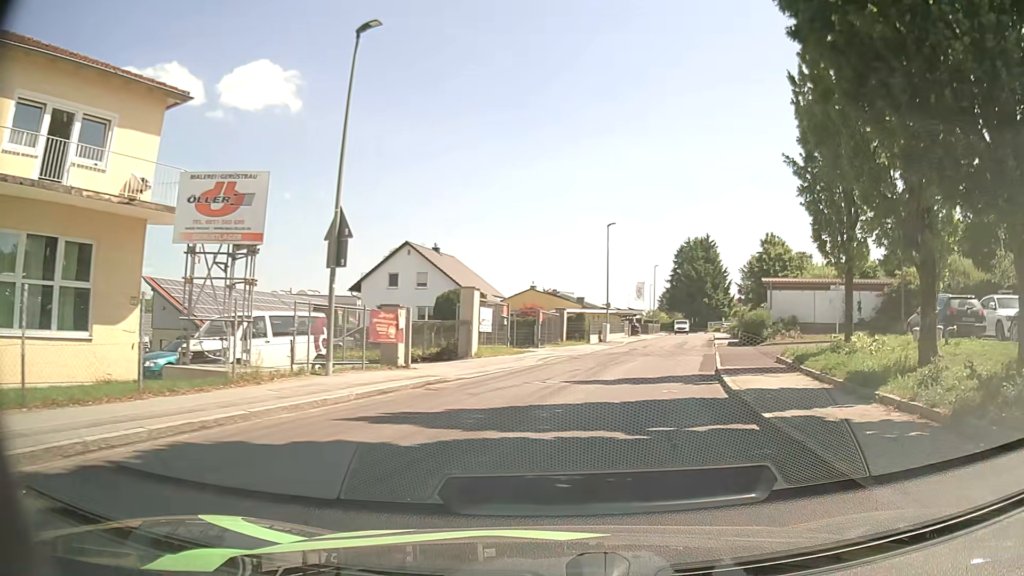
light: Day
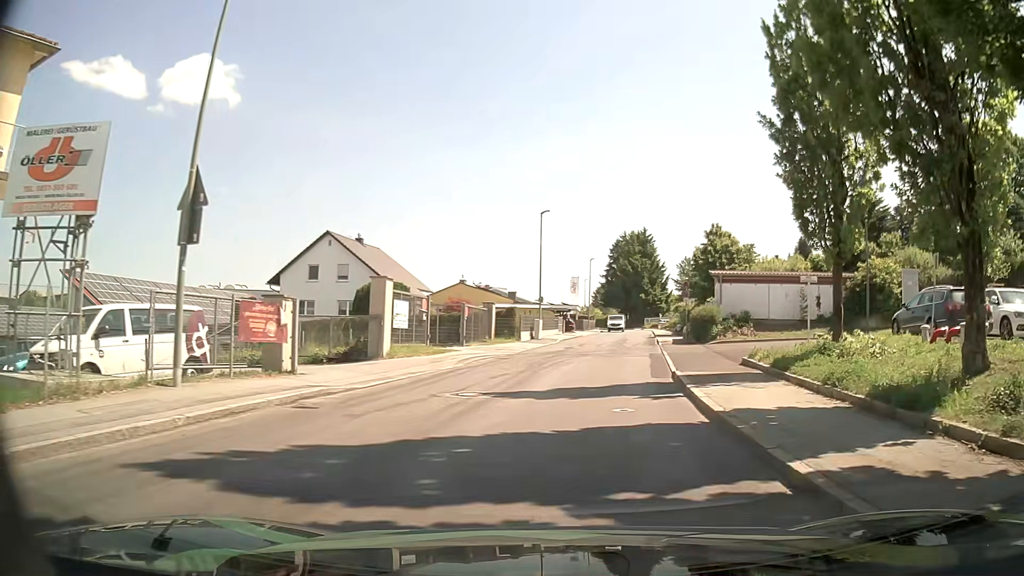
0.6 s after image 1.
(+0.2, +3.7) m; +6°
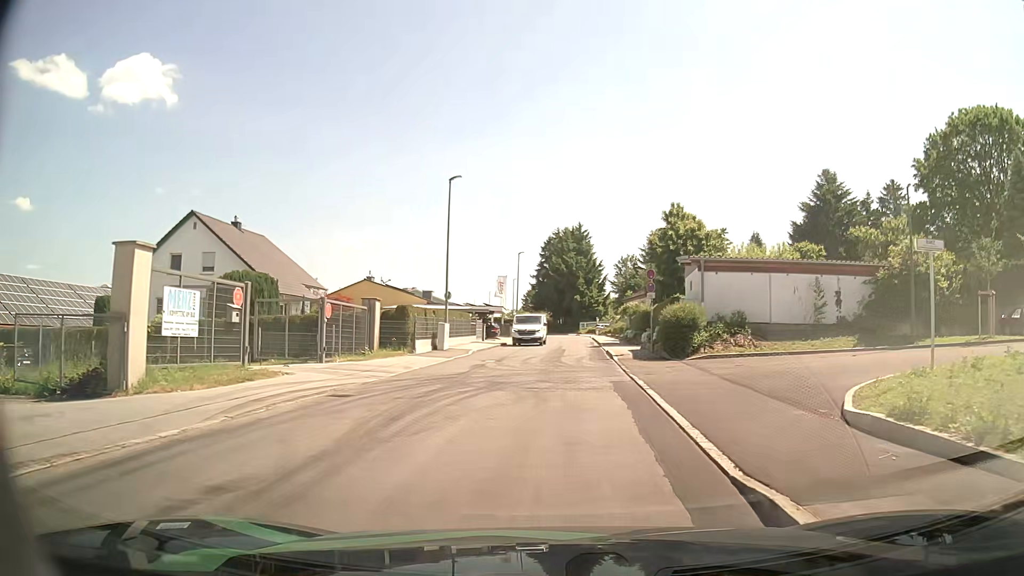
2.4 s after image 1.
(+0.7, +11.6) m; +5°
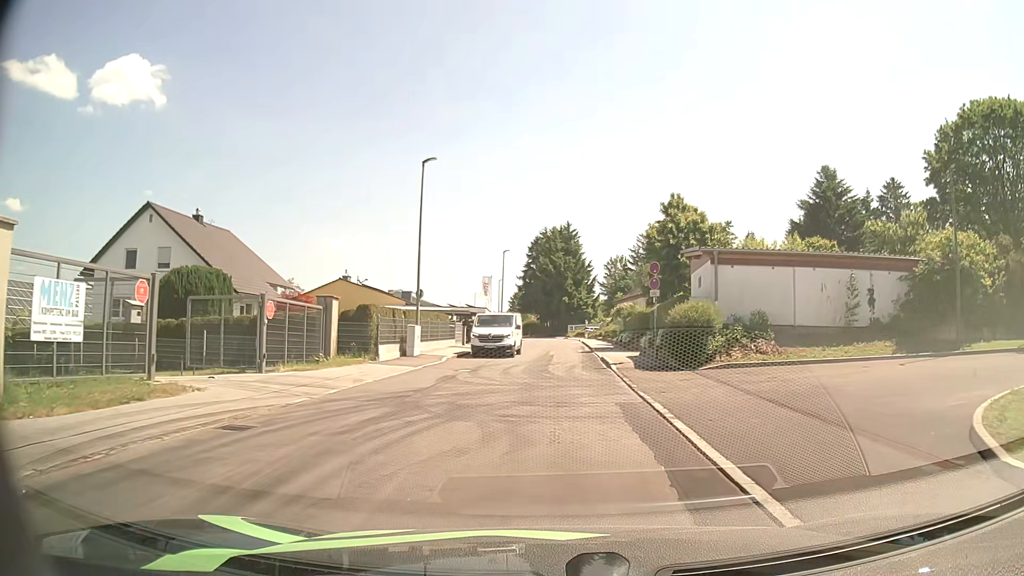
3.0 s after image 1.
(+0.1, +4.1) m; +2°
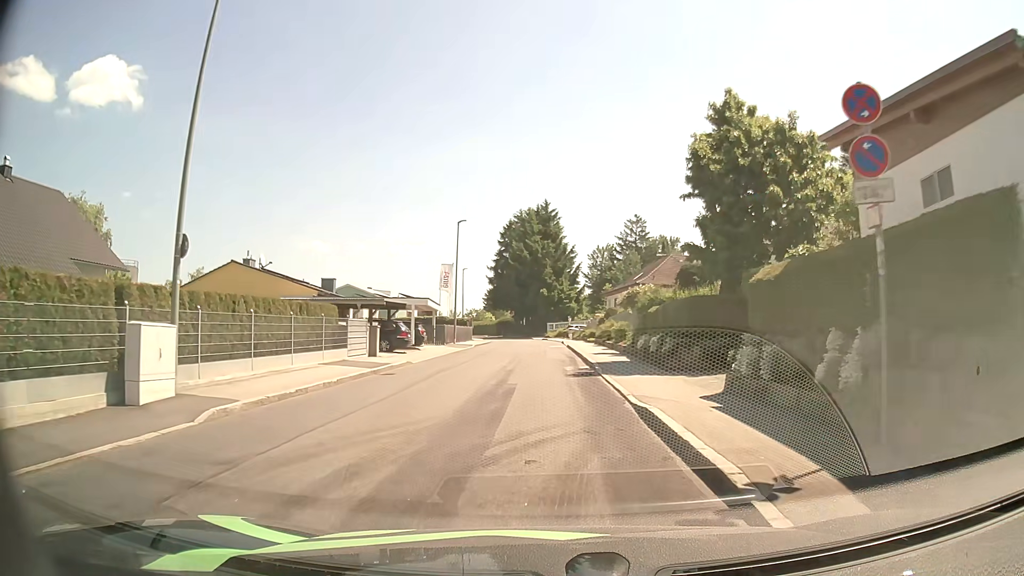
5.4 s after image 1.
(+0.2, +17.5) m; +1°
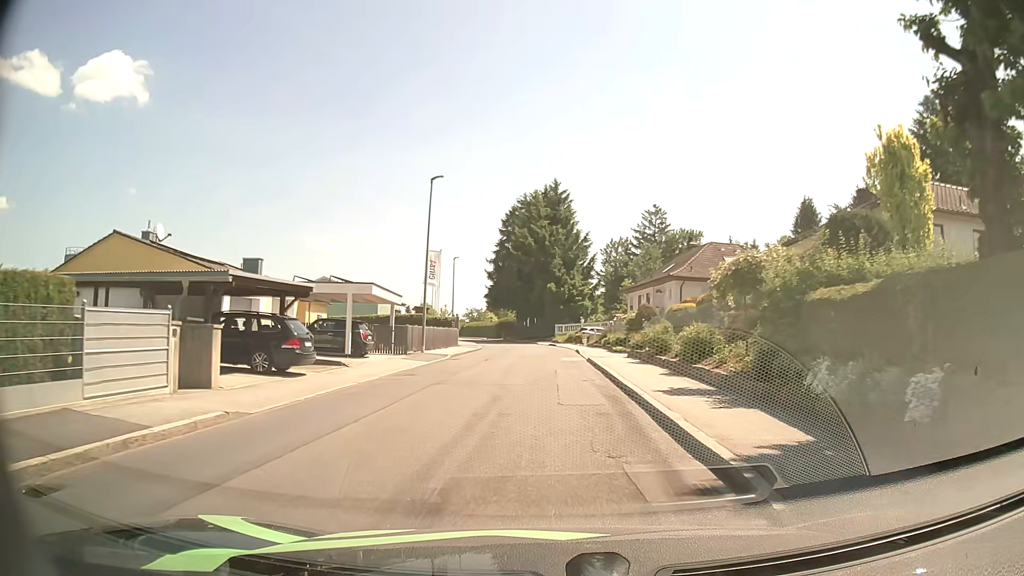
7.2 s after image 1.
(-0.2, +14.3) m; -1°
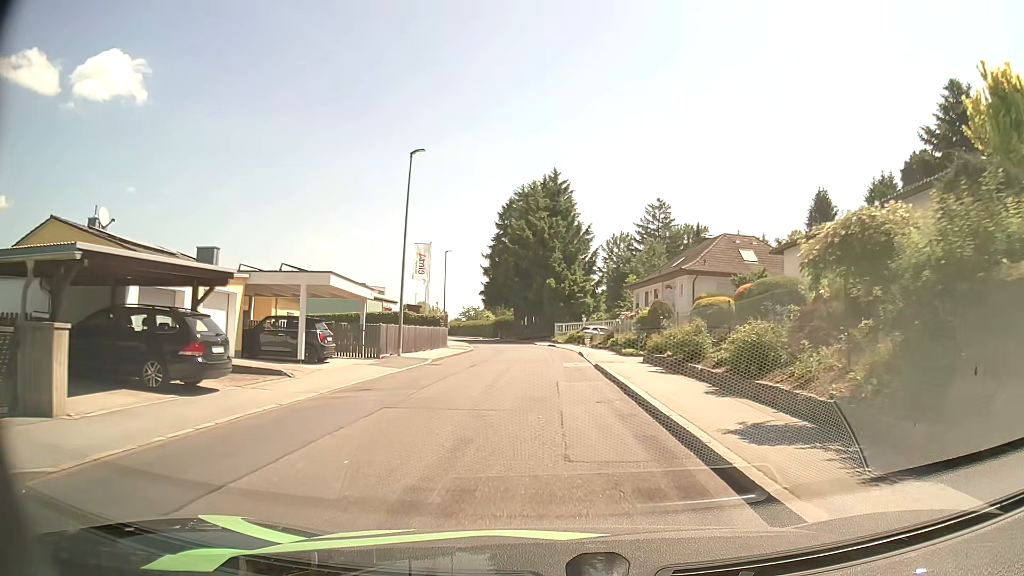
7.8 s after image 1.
(0.0, +4.9) m; 0°
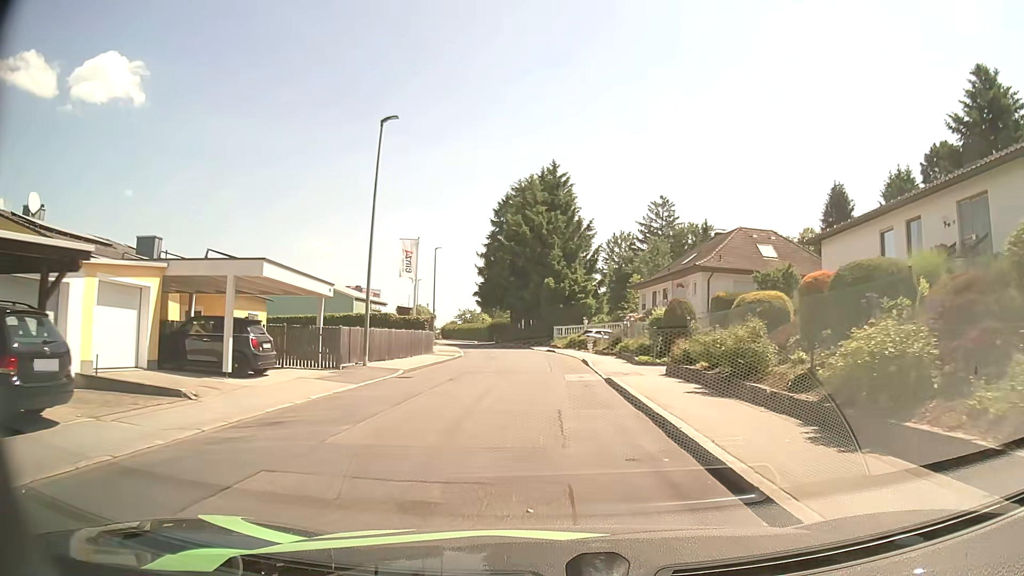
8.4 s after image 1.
(0.0, +5.0) m; +1°
(0, +10) (0, +20) (-1, +30) (-1, +40) (-2, +50) (-4, +60) (-6, +69) (-9, +79) (-11, +89) (-14, +99) m
